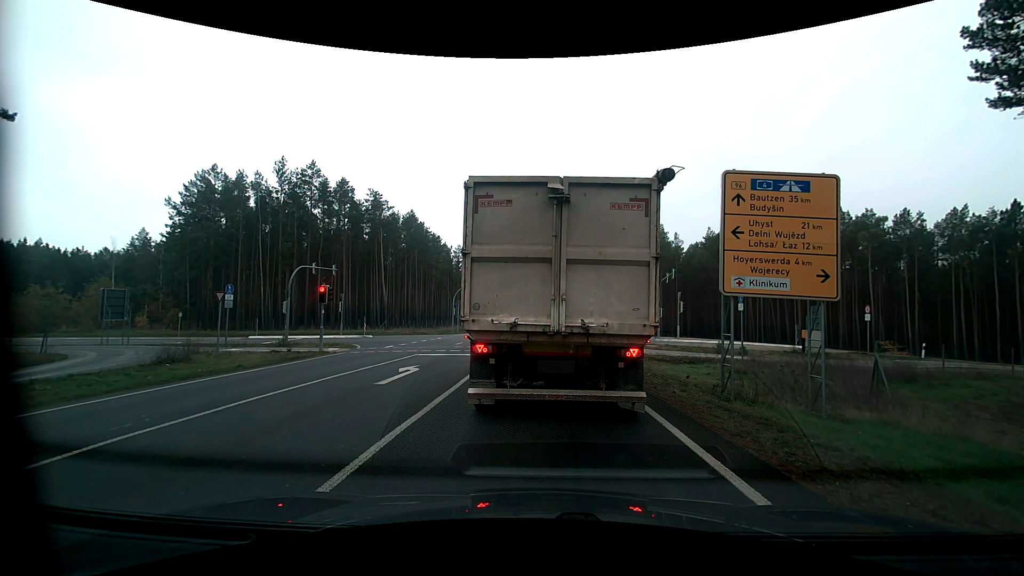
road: primary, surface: asphalt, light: Day
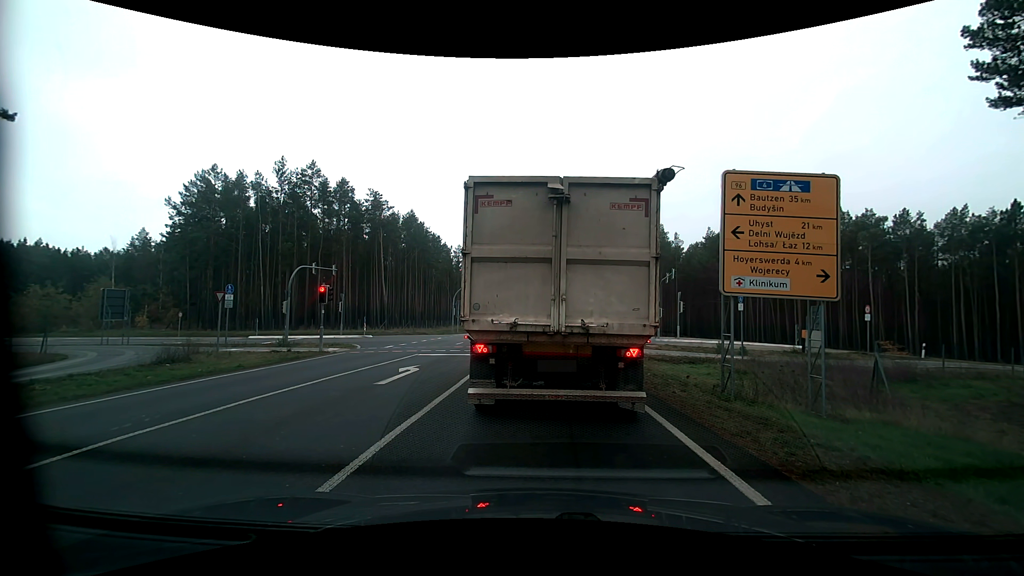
(0.0, 0.0) m; 0°
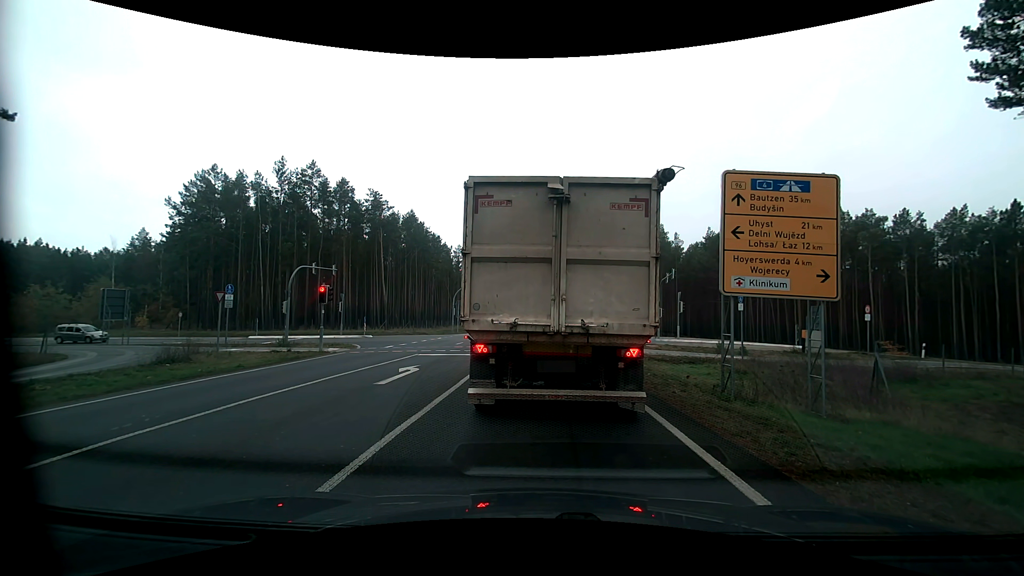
(0.0, 0.0) m; 0°
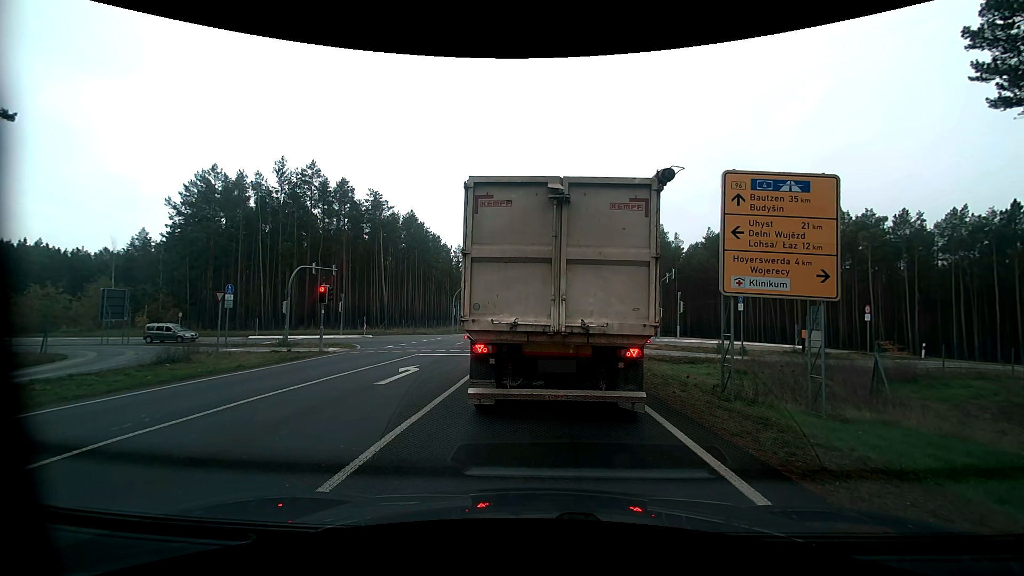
(0.0, 0.0) m; 0°
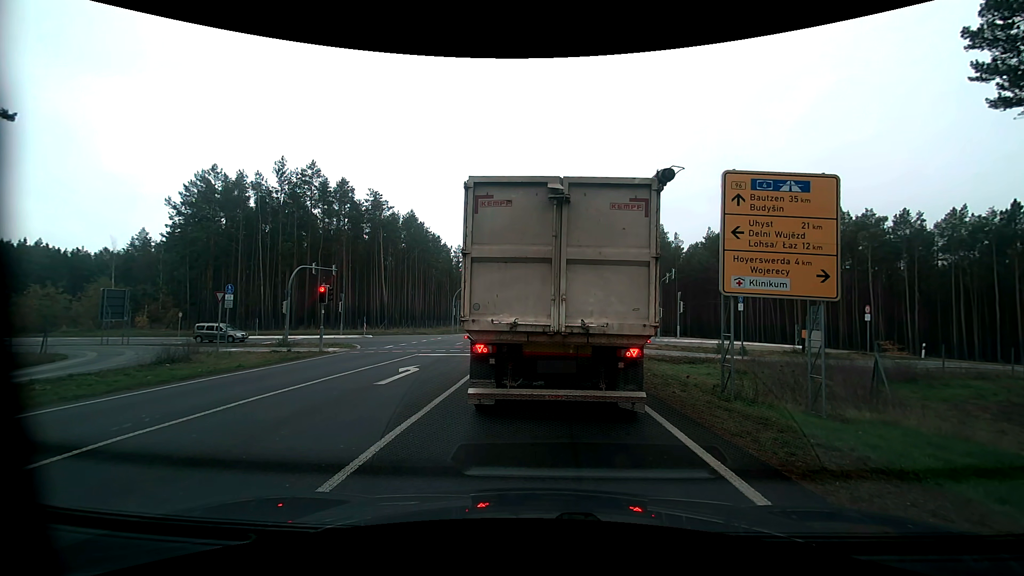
(0.0, 0.0) m; 0°
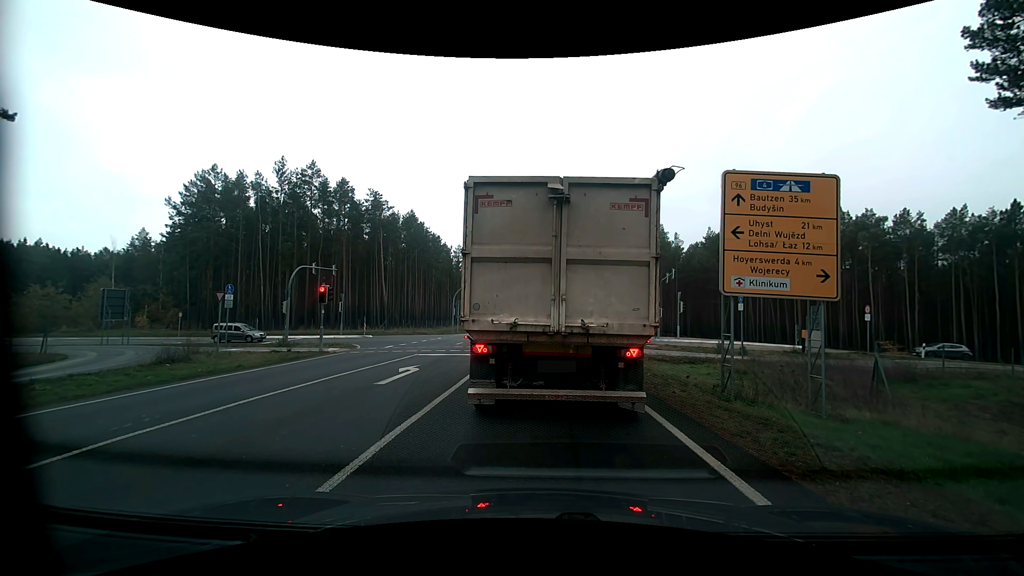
(0.0, 0.0) m; 0°
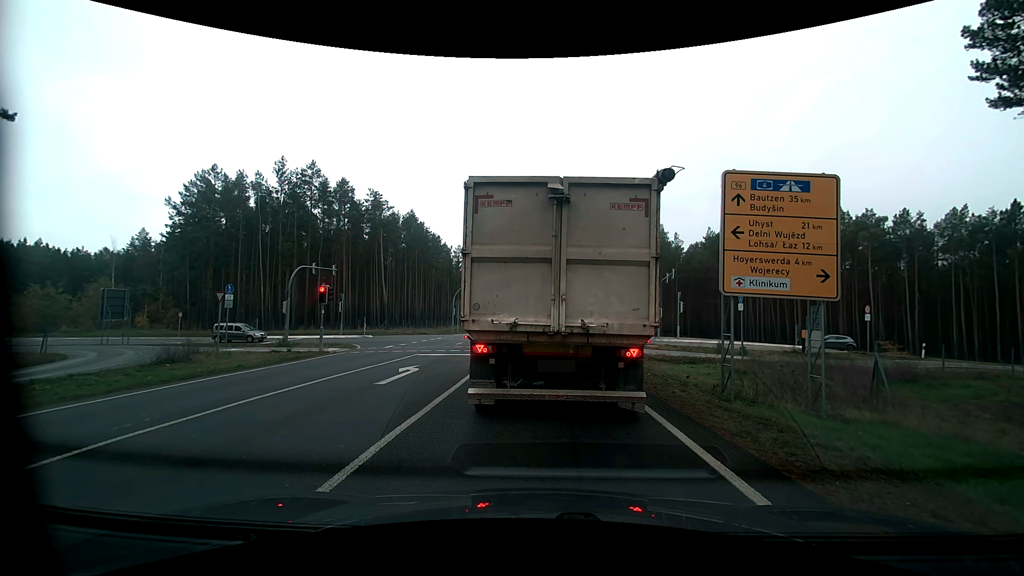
(0.0, 0.0) m; 0°
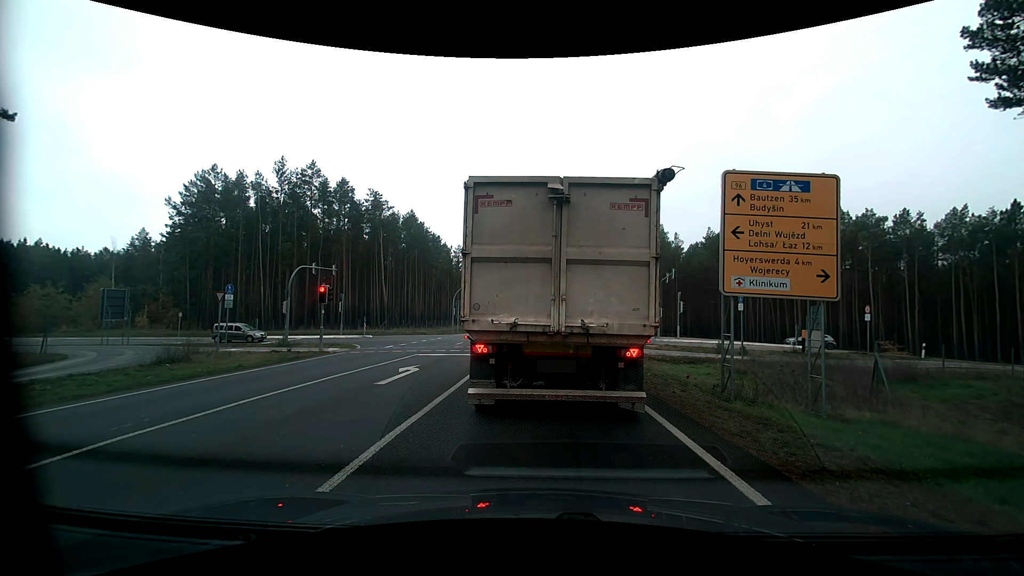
(0.0, 0.0) m; 0°
(0, +10) (+1, +20) (+2, +30) (+8, +38) (+17, +41) (+27, +40) (+37, +39) (+47, +38) (+57, +36) (+67, +34) m
